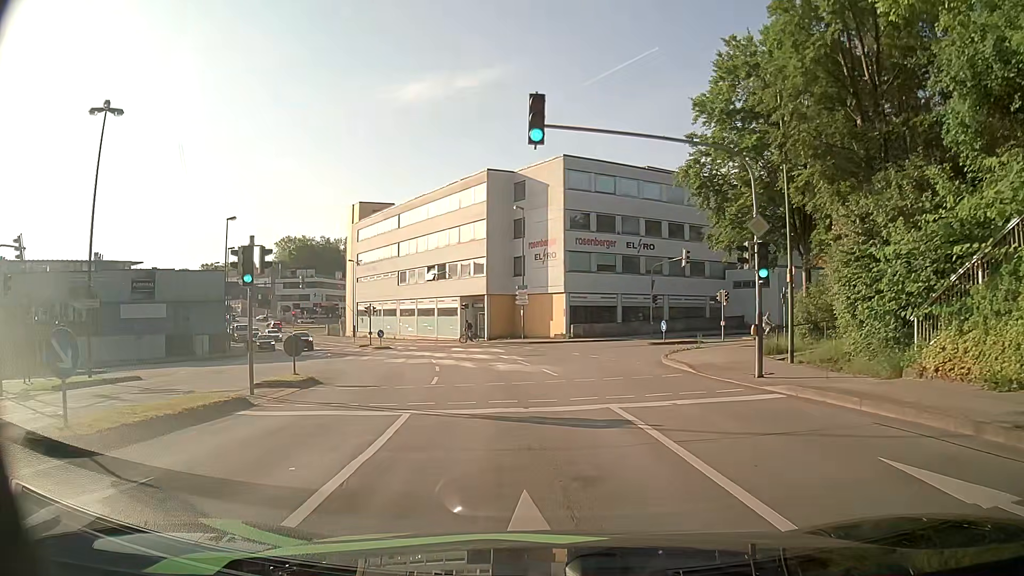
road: tertiary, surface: asphalt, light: Day
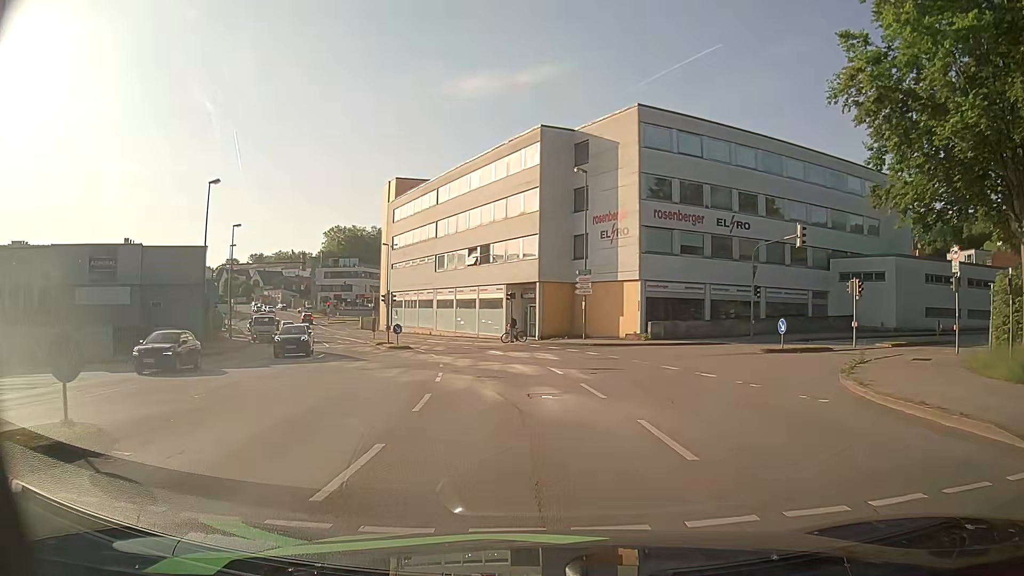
(-0.6, +11.9) m; -5°
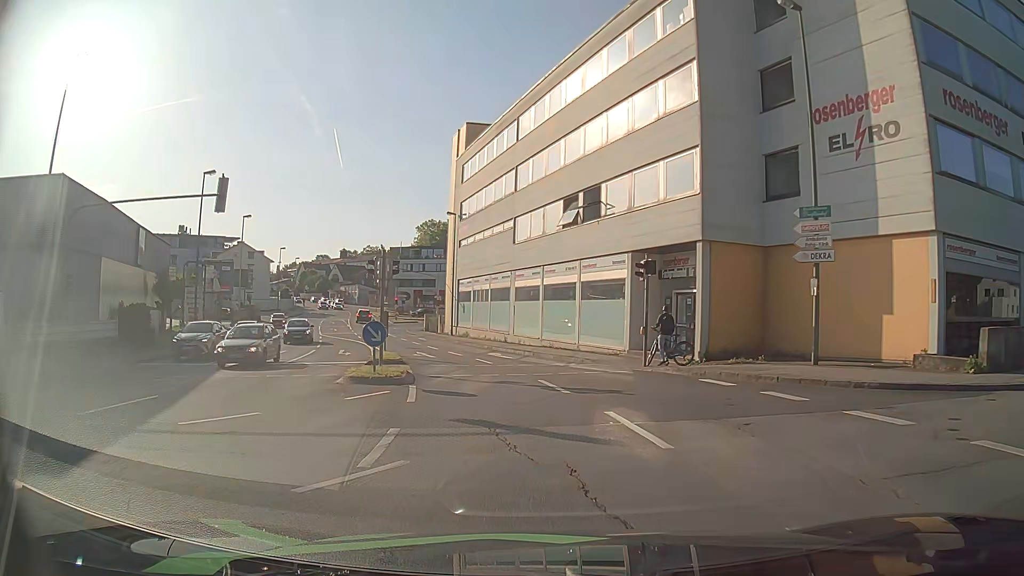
(-2.0, +22.9) m; -9°
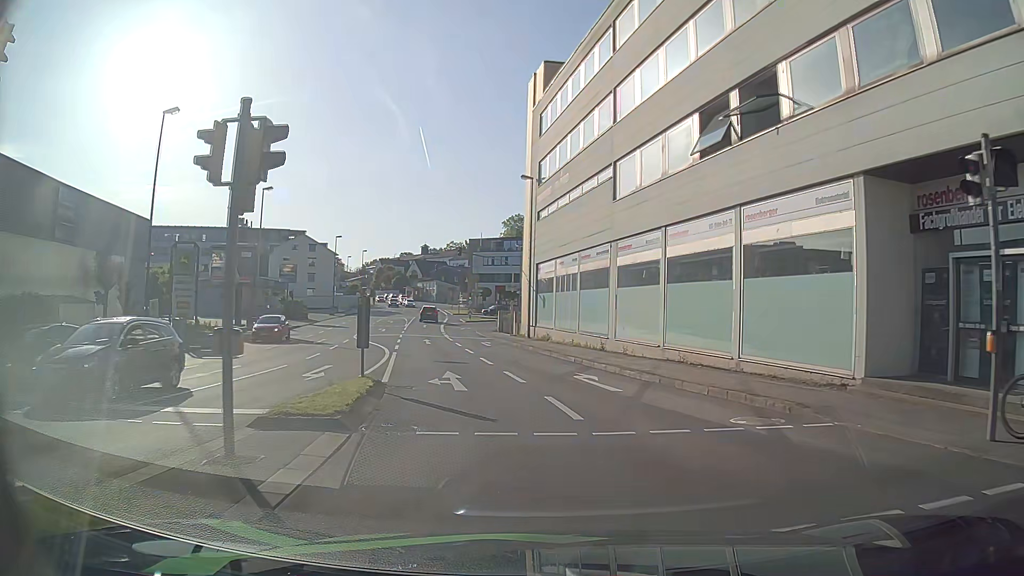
(-0.9, +13.8) m; -8°
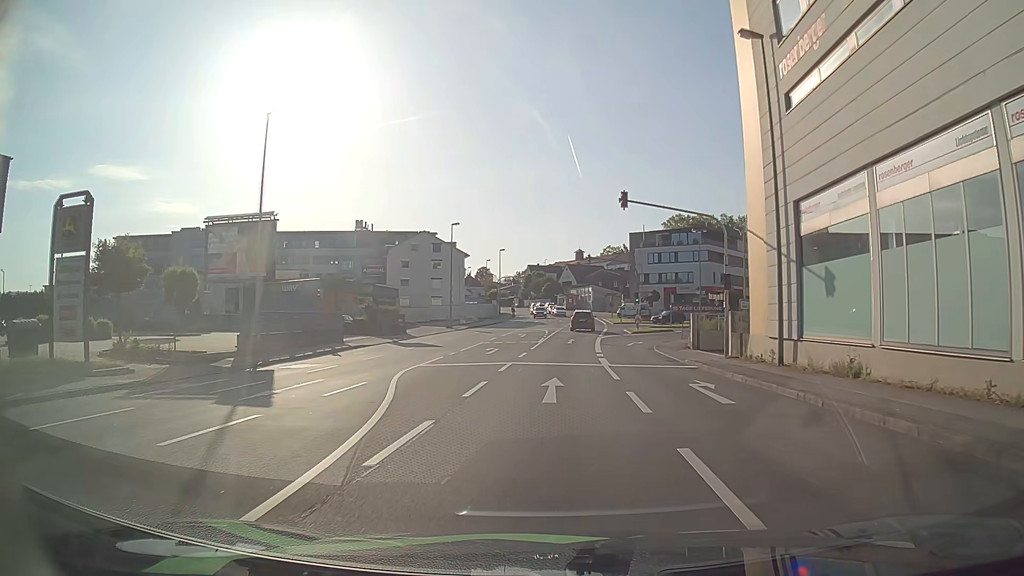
(-2.8, +22.8) m; -13°
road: tertiary_link
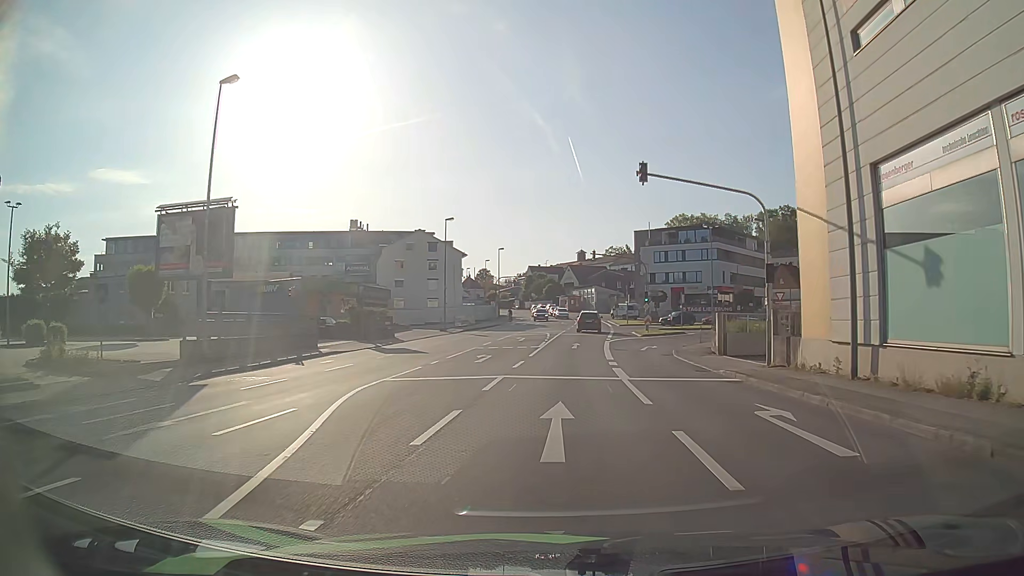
(0.0, +4.9) m; +1°
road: tertiary
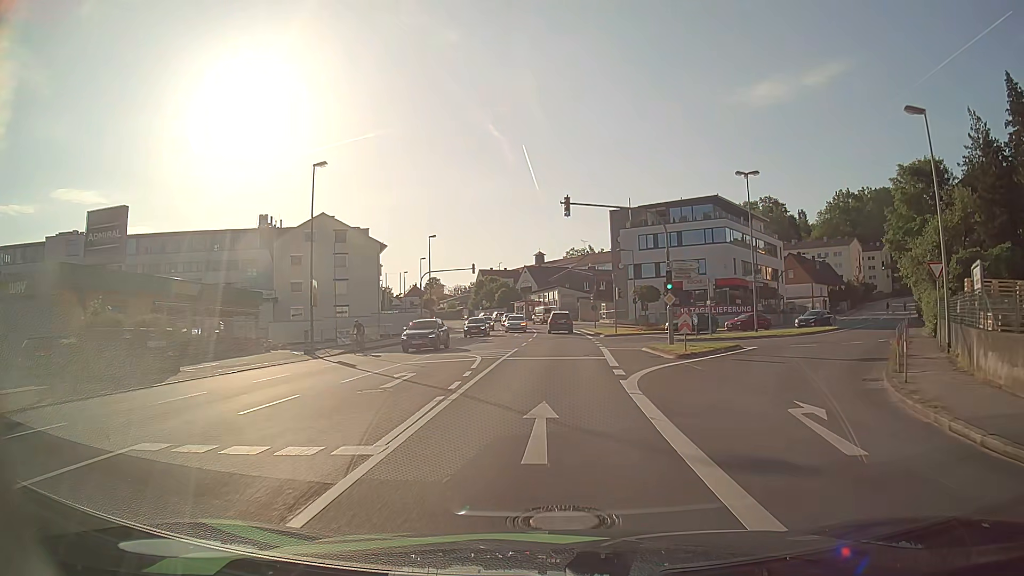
(+0.4, +26.5) m; +2°
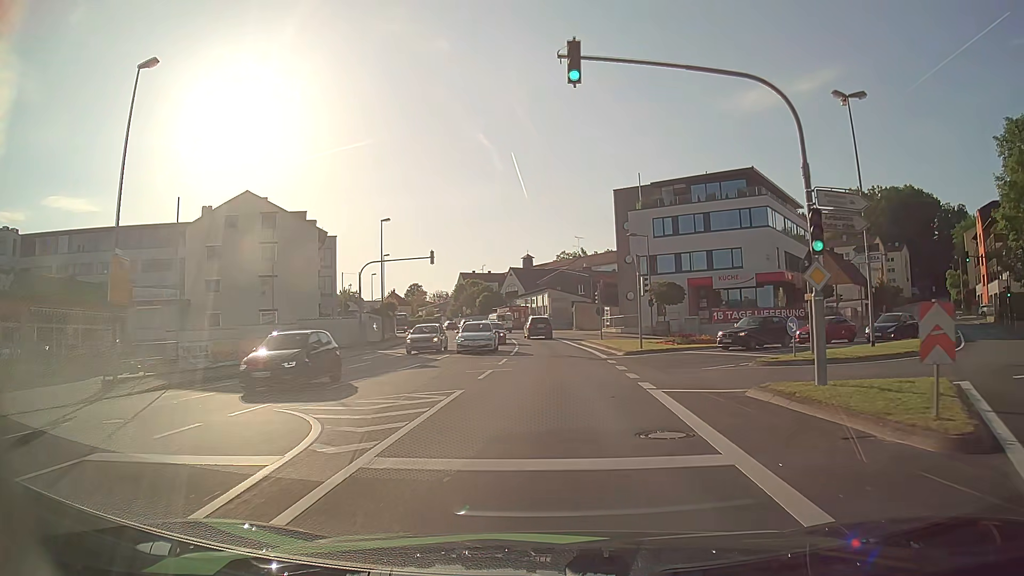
(+0.1, +17.5) m; +1°
(0, +10) (0, +20) (0, +30) (0, +40) (-1, +50) (-2, +60) (-4, +70) (-7, +79) (-9, +89) (-12, +99) m
